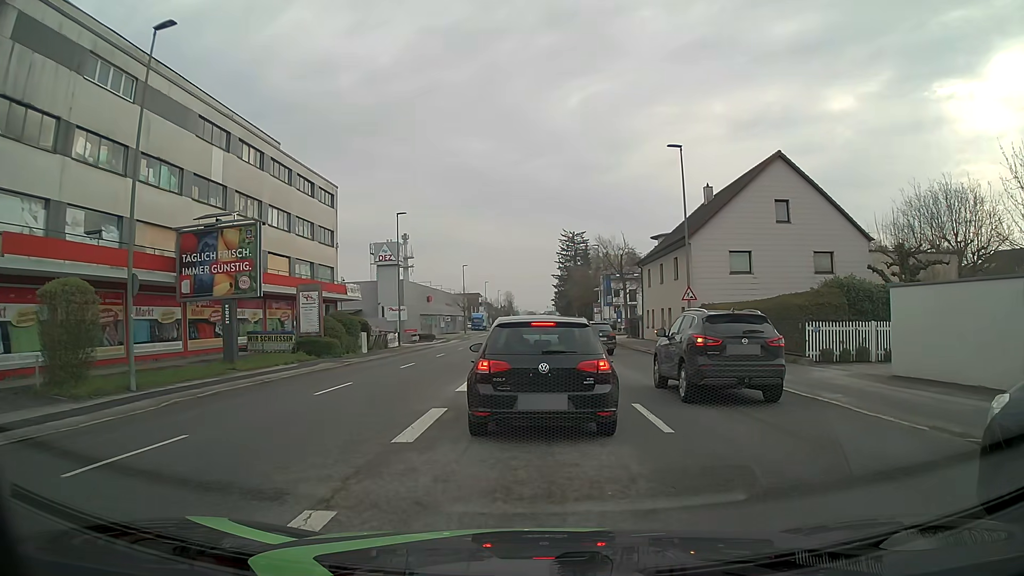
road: tertiary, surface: asphalt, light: Day
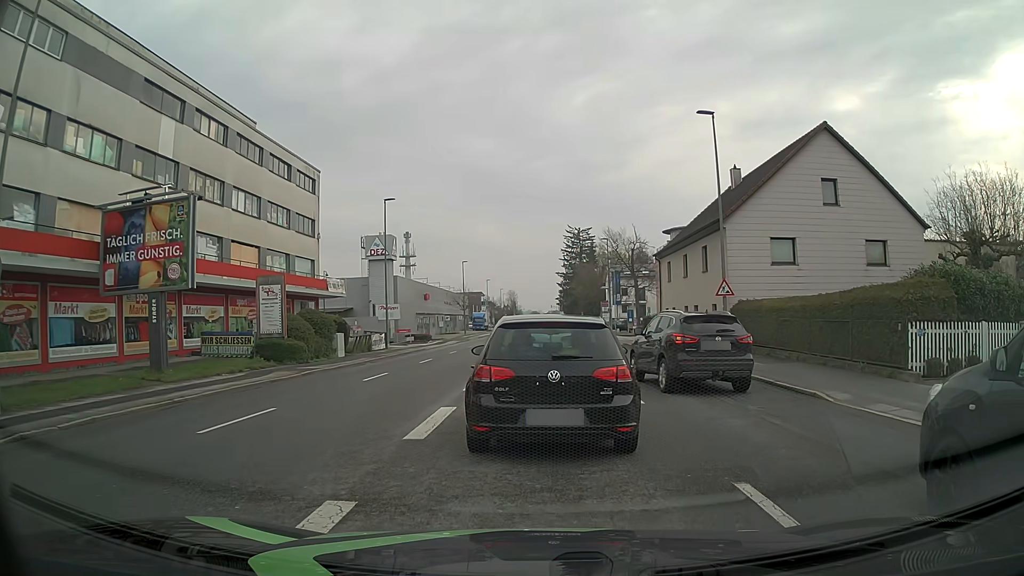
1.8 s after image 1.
(0.0, +5.6) m; -1°
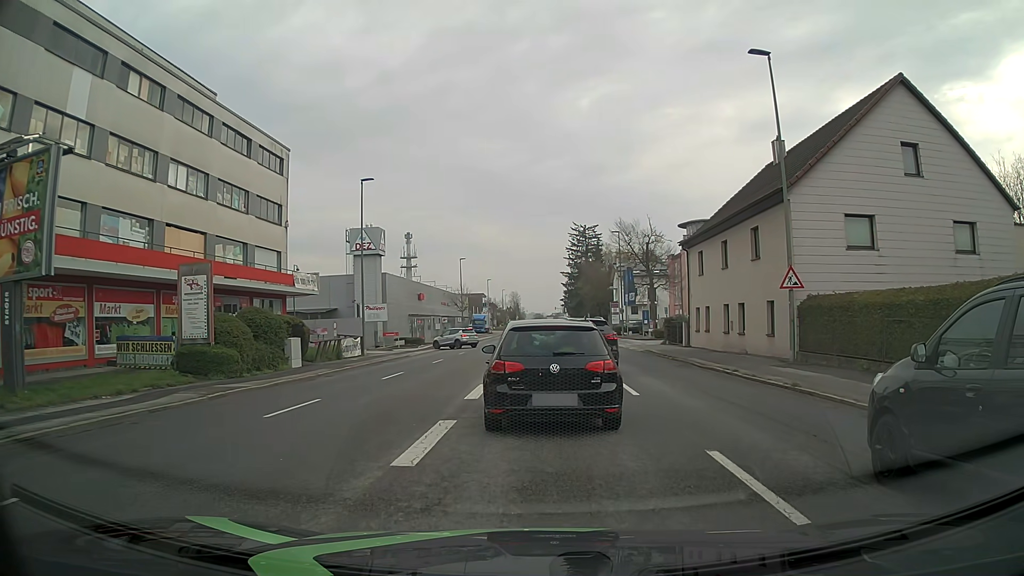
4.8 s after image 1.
(0.0, +7.3) m; -1°
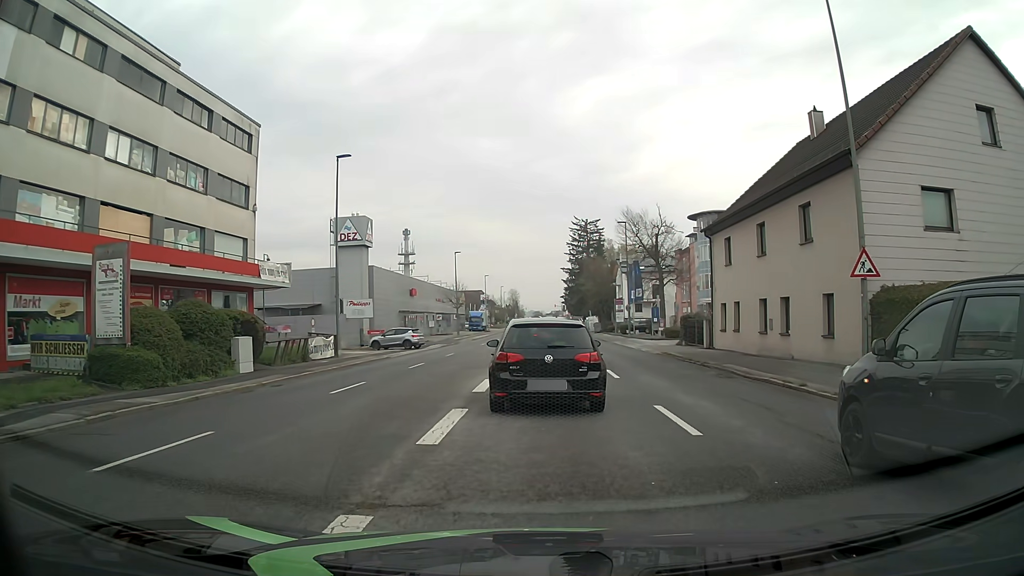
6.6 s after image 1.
(+0.1, +5.1) m; 0°
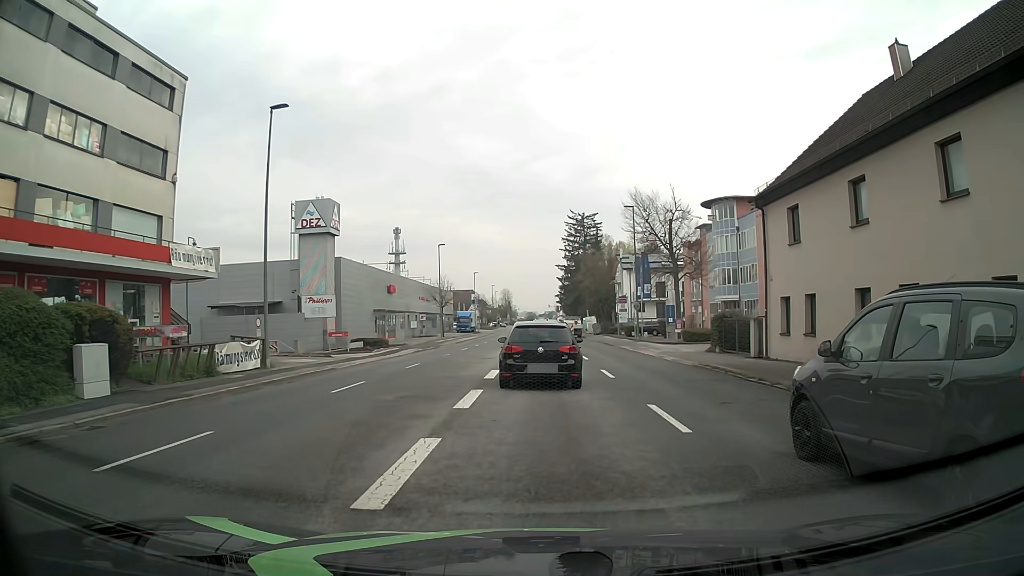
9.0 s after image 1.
(+0.3, +8.7) m; +2°
(0, +10) (0, +20) (0, +30) (0, +40) (0, +50) (0, +60) (0, +70) (0, +80) (0, +90) (0, +100) m
